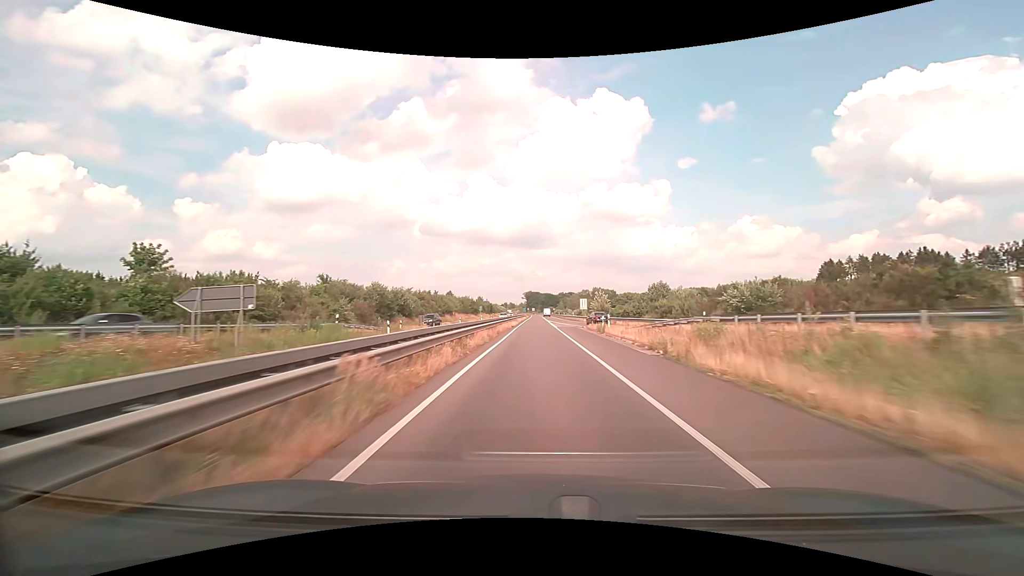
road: trunk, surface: asphalt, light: Day
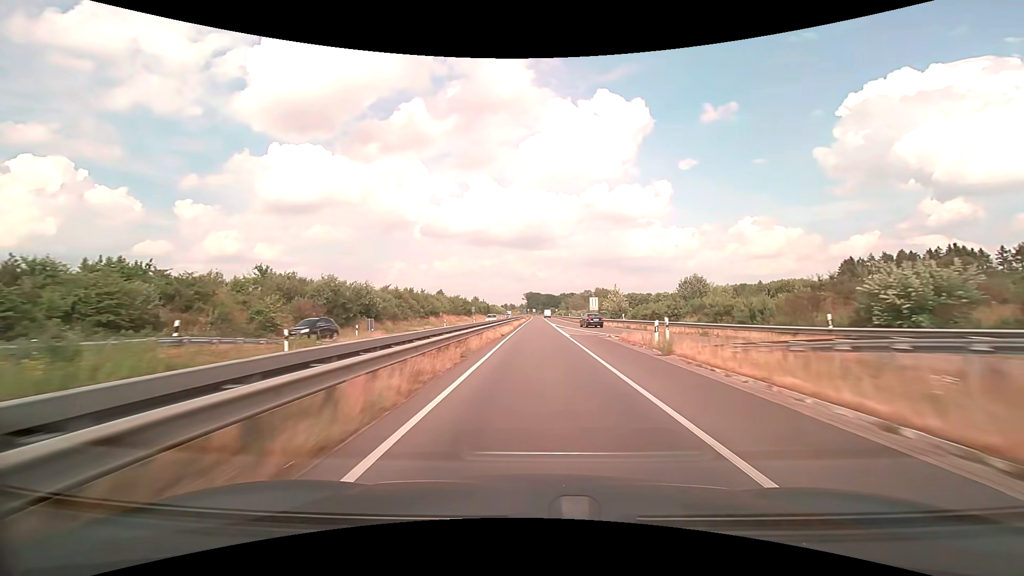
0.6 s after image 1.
(0.0, +14.9) m; 0°
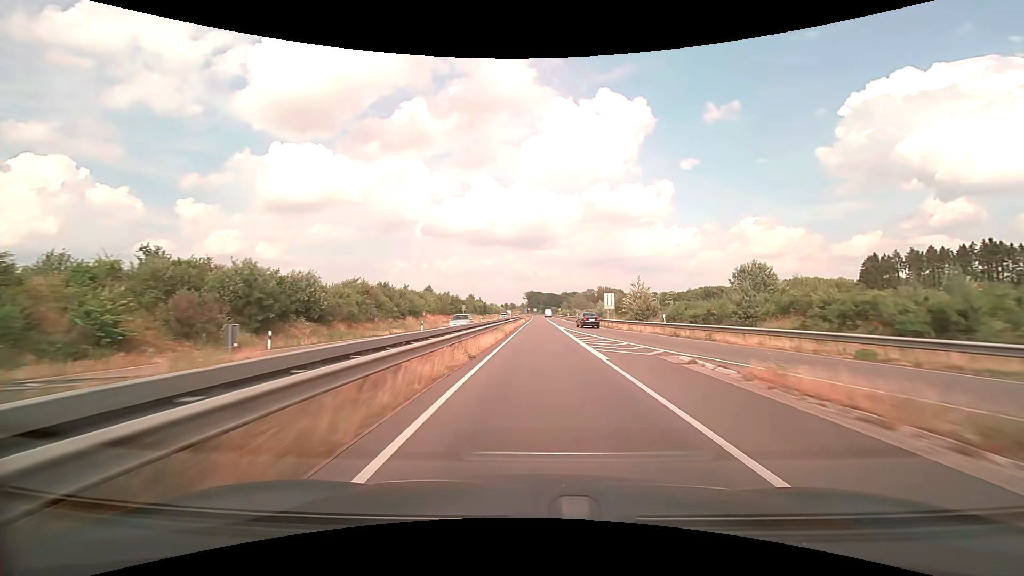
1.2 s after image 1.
(0.0, +14.8) m; 0°
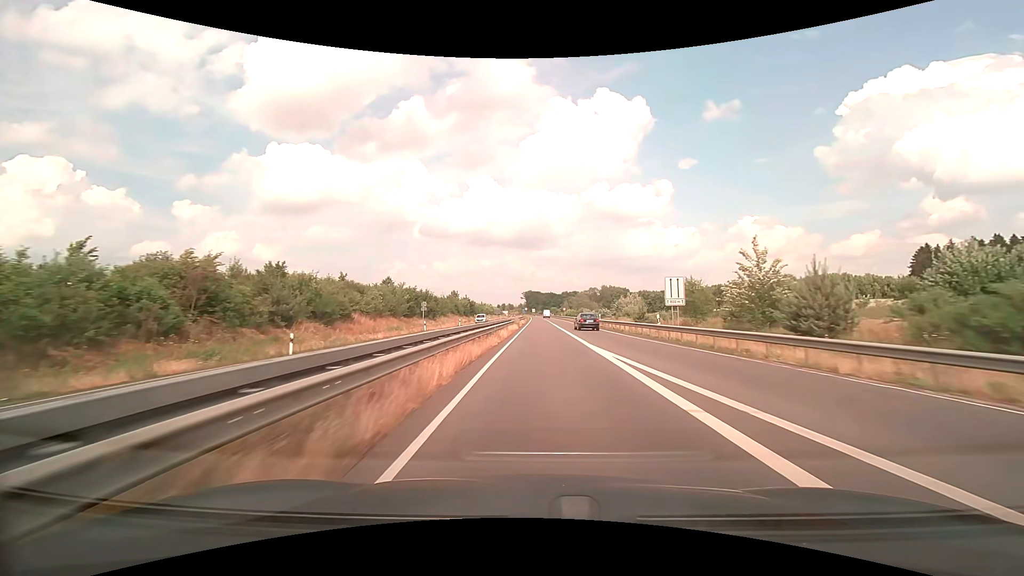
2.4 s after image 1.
(0.0, +29.4) m; 0°
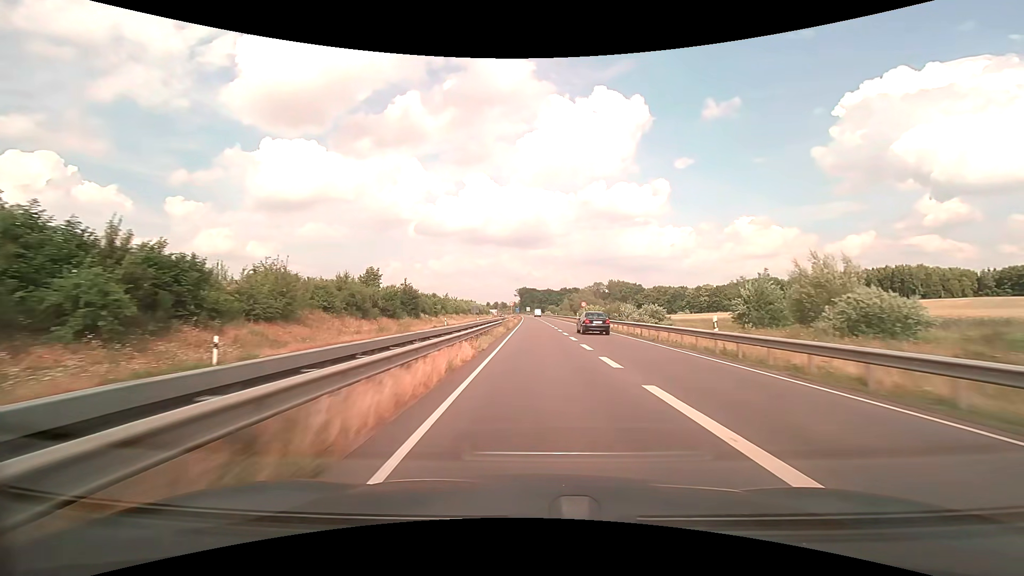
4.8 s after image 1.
(+0.4, +58.5) m; +1°
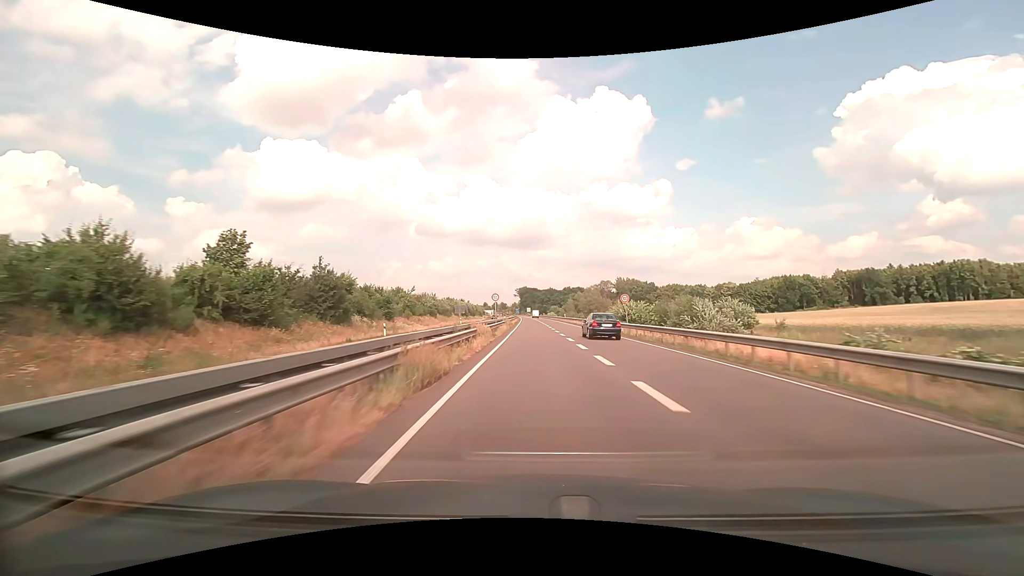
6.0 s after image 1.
(0.0, +29.2) m; 0°
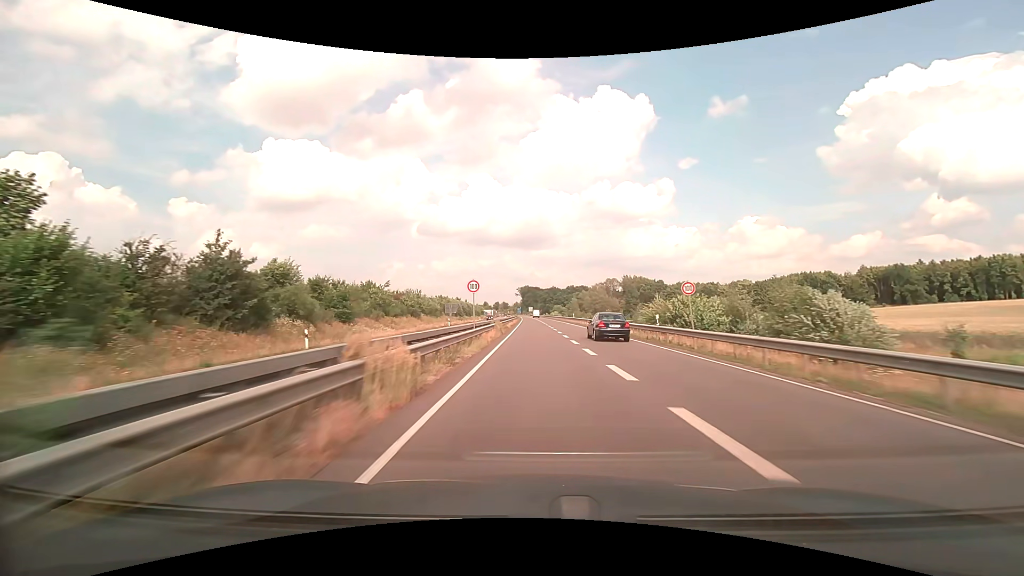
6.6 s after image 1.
(0.0, +14.7) m; 0°
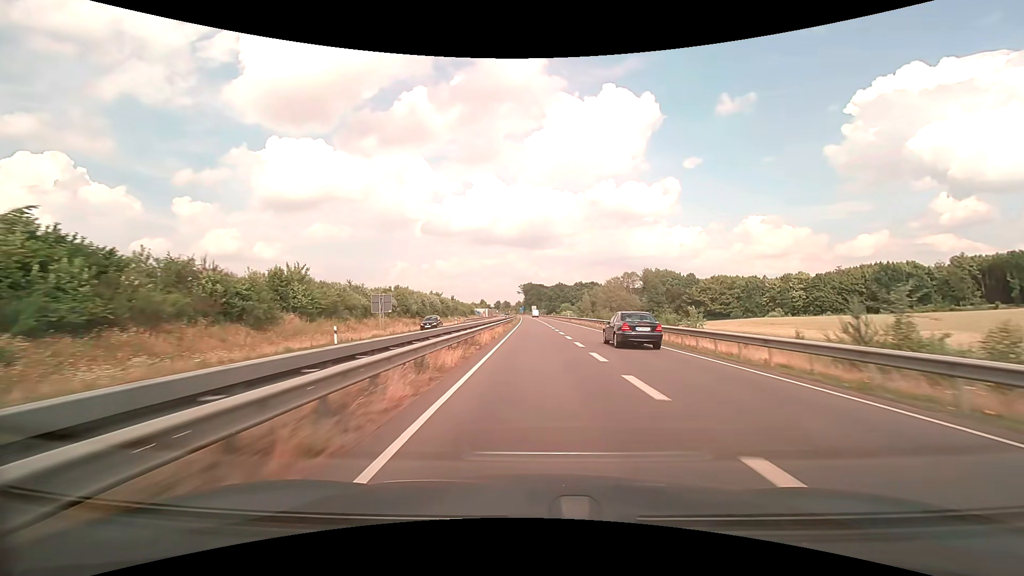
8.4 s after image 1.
(-0.3, +44.3) m; 0°
(0, +10) (0, +20) (0, +30) (0, +40) (0, +50) (0, +60) (-1, +70) (-1, +80) (-1, +90) (-1, +100) m
